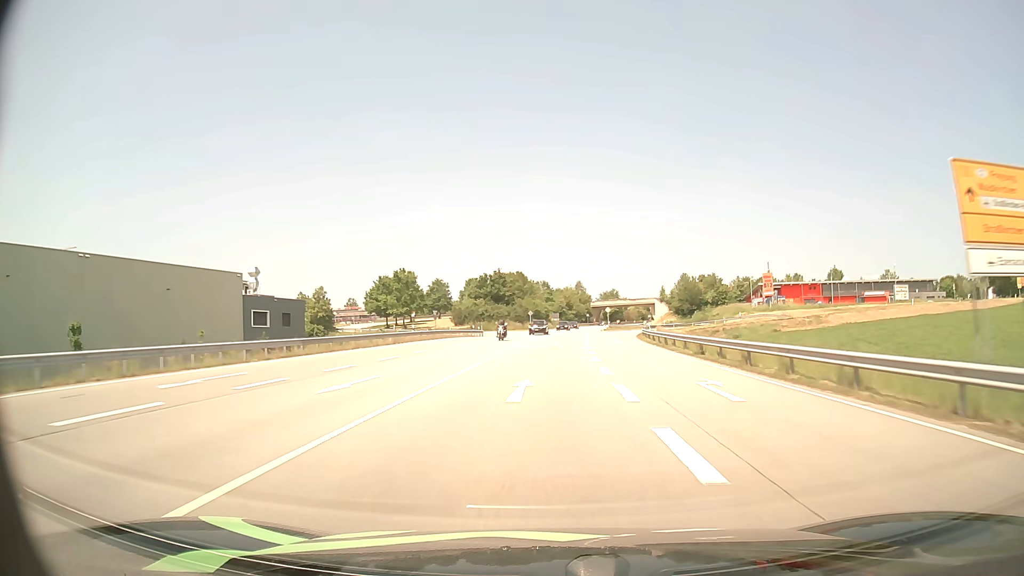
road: primary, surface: asphalt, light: Day
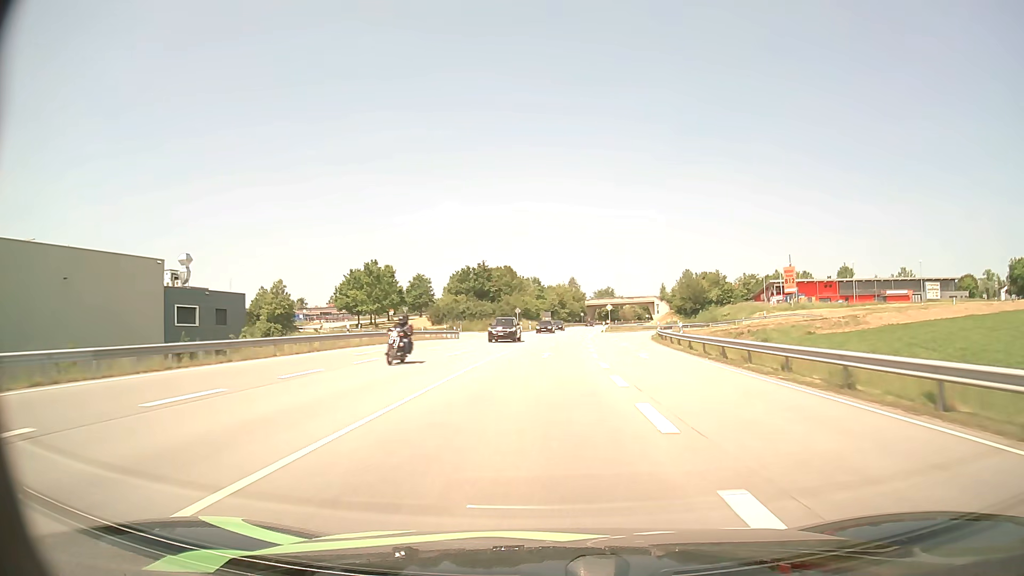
(+0.1, +15.4) m; +1°
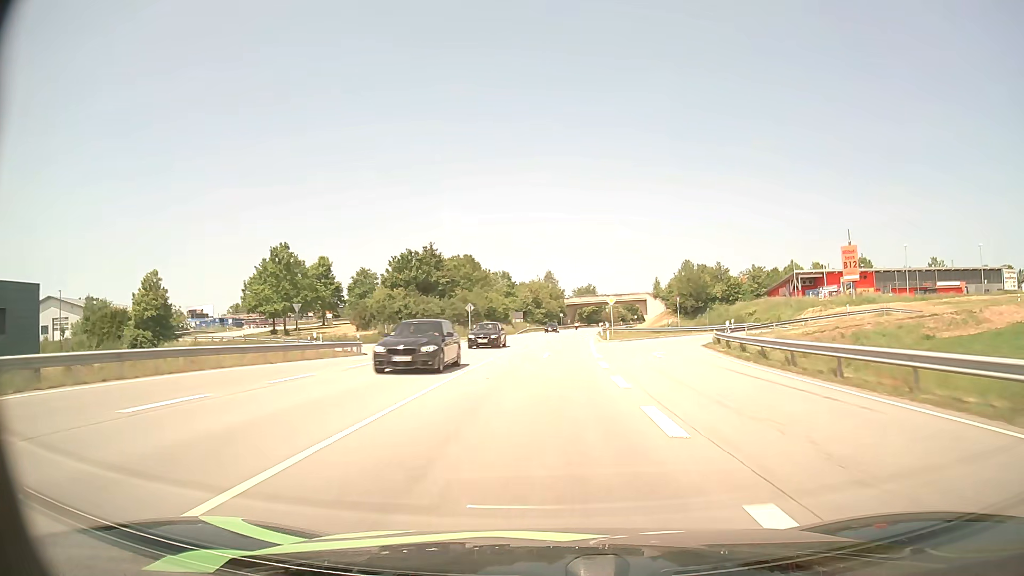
(+0.5, +30.6) m; +2°
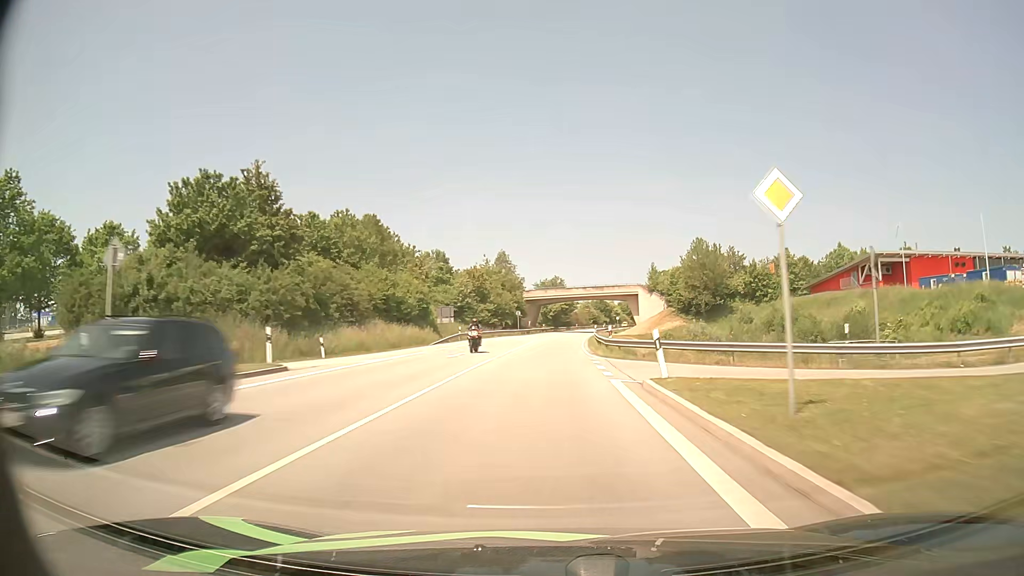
(+1.4, +45.8) m; +3°
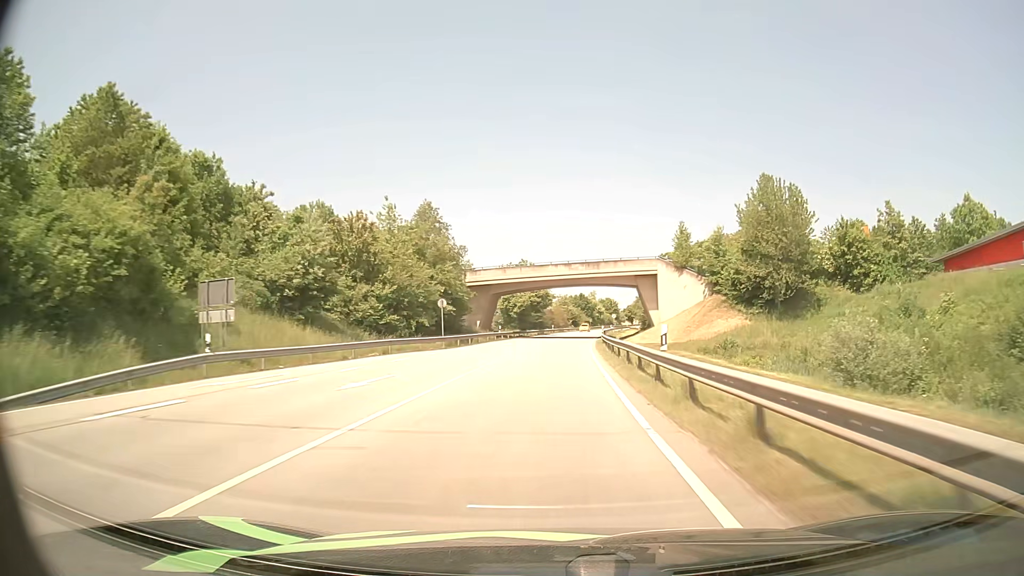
(+1.2, +46.2) m; +2°
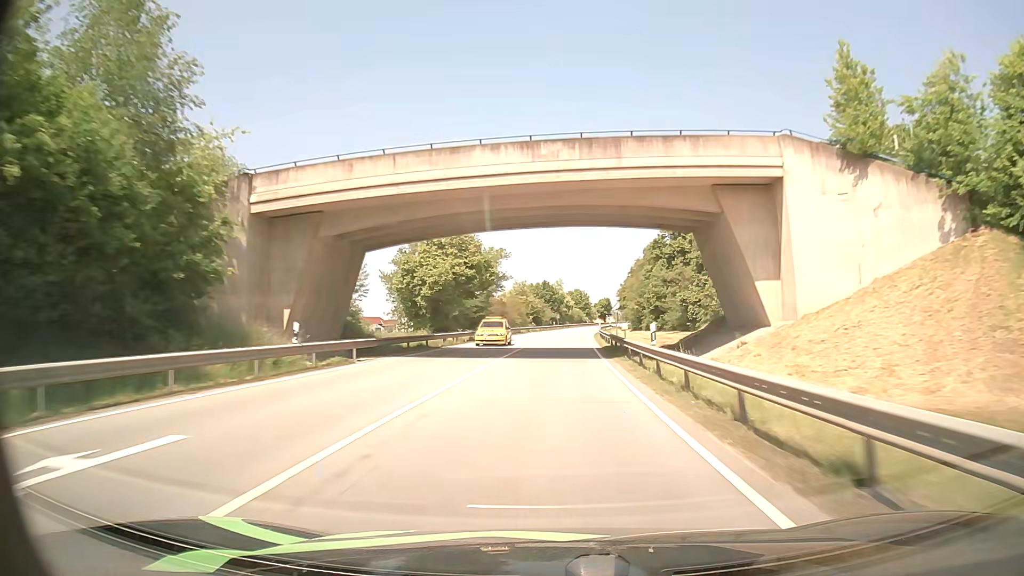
(+1.2, +46.6) m; +3°
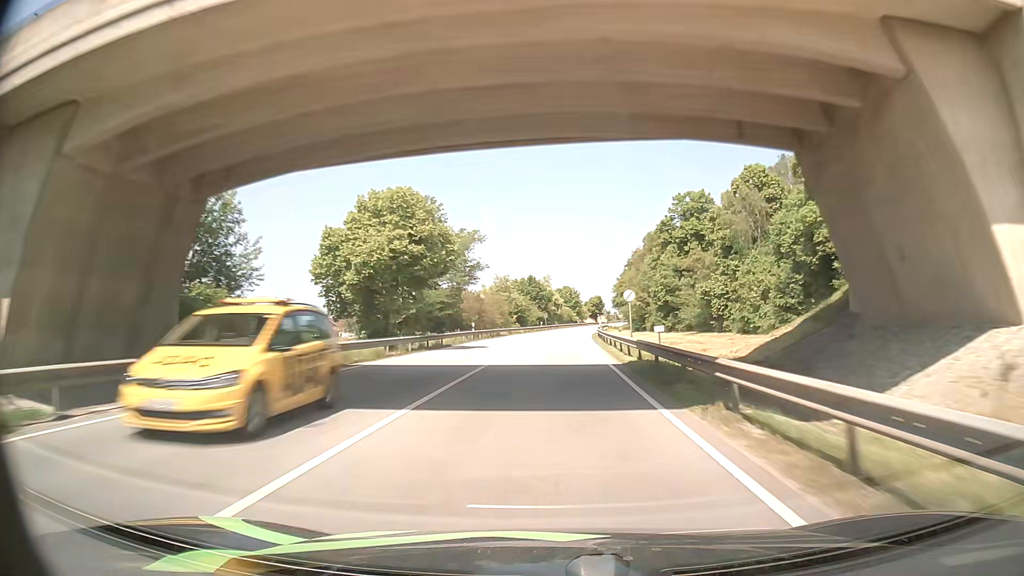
(+0.1, +15.7) m; +1°
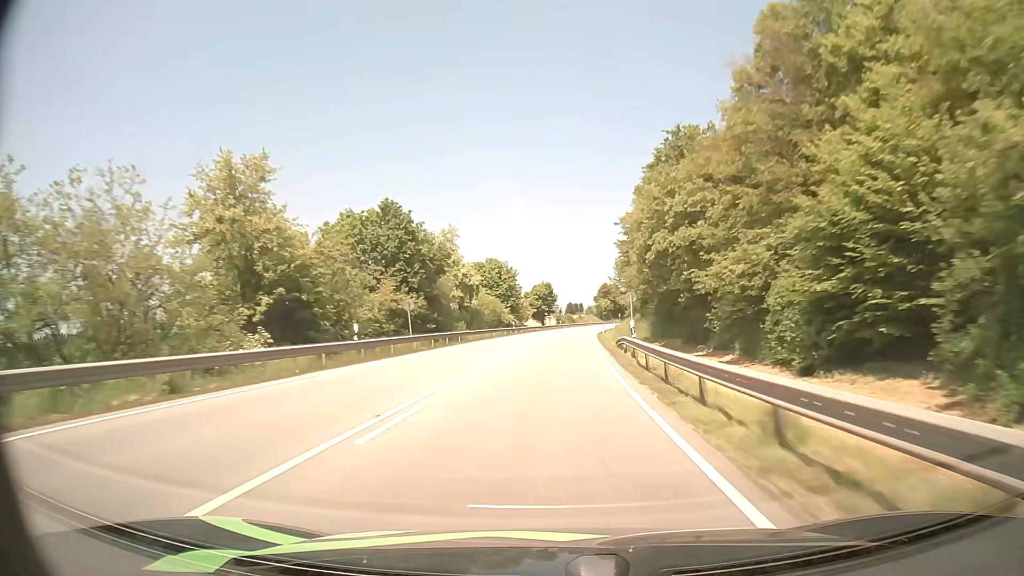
(+3.2, +79.0) m; +5°
(0, +10) (0, +20) (0, +30) (+1, +40) (+1, +50) (+2, +60) (+3, +70) (+4, +80) (+5, +90) (+6, +100) m
